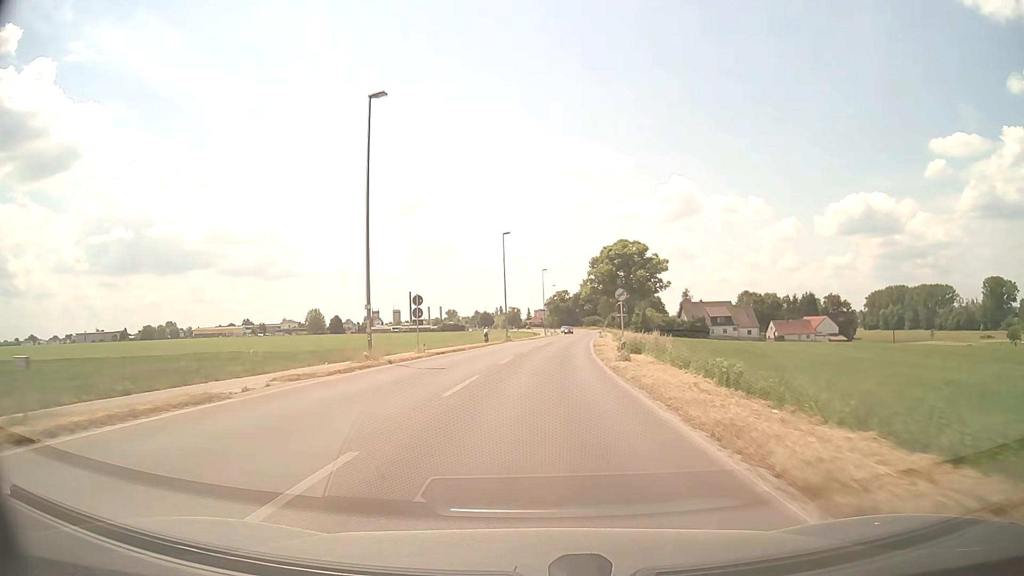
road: secondary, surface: asphalt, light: Day
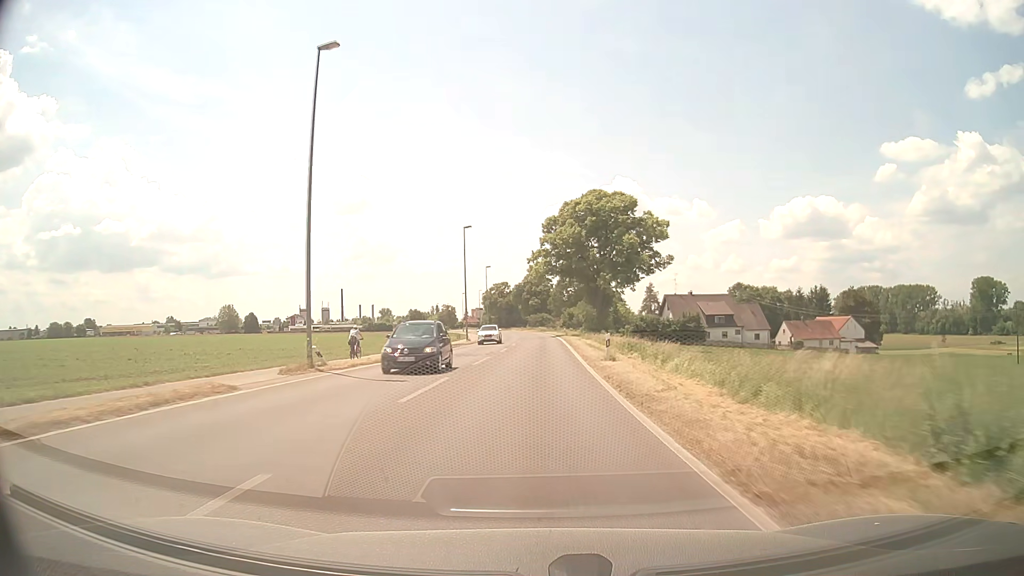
(+2.4, +50.1) m; +5°
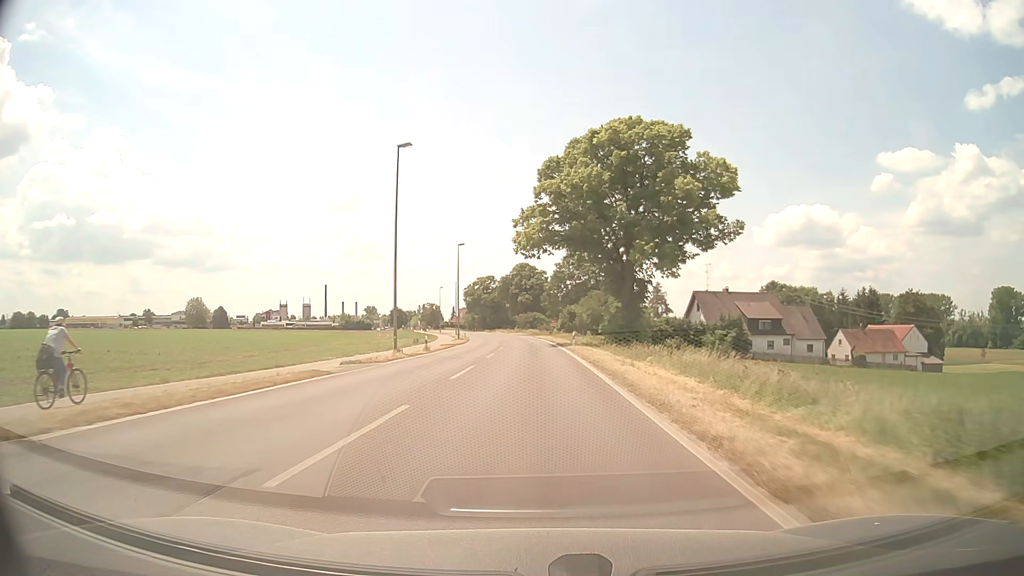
(+0.2, +31.0) m; +1°
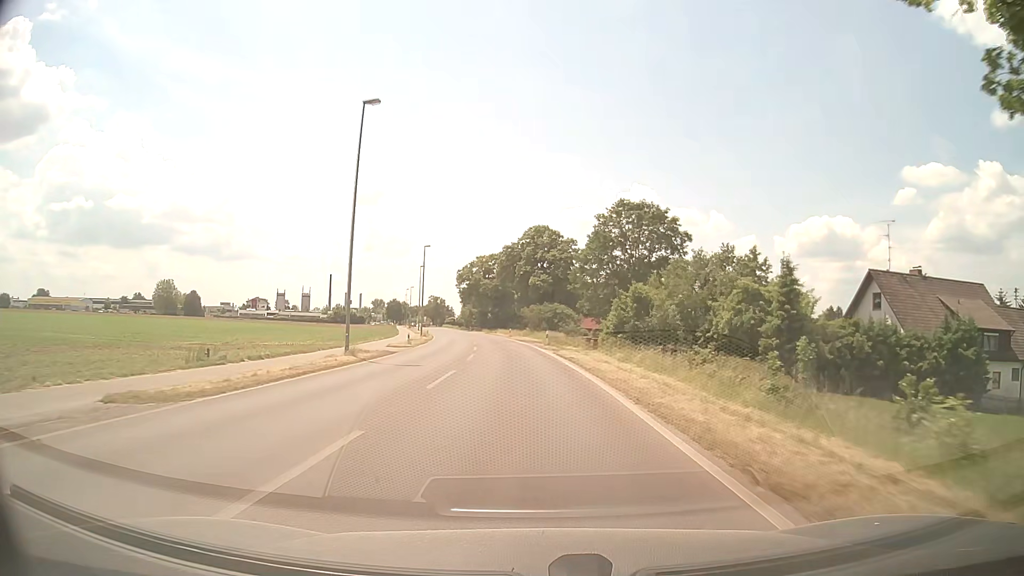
(-0.1, +52.2) m; -1°
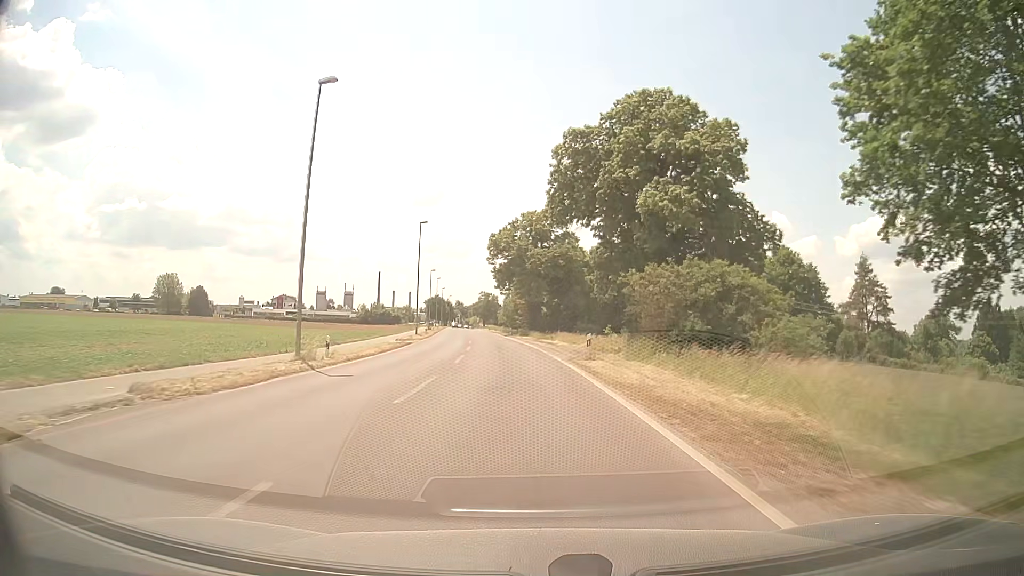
(-2.4, +52.4) m; -5°
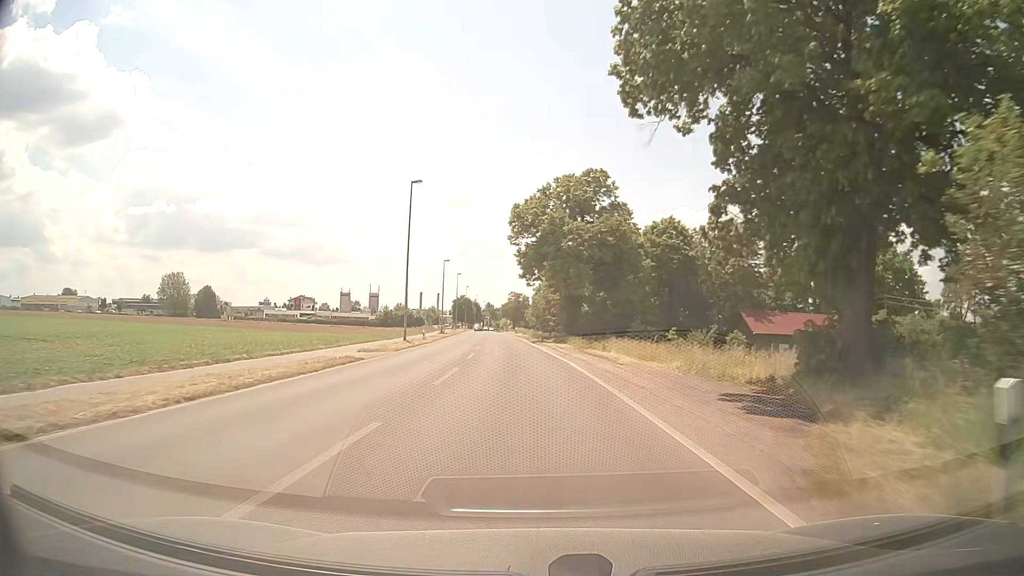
(-0.5, +20.8) m; -3°
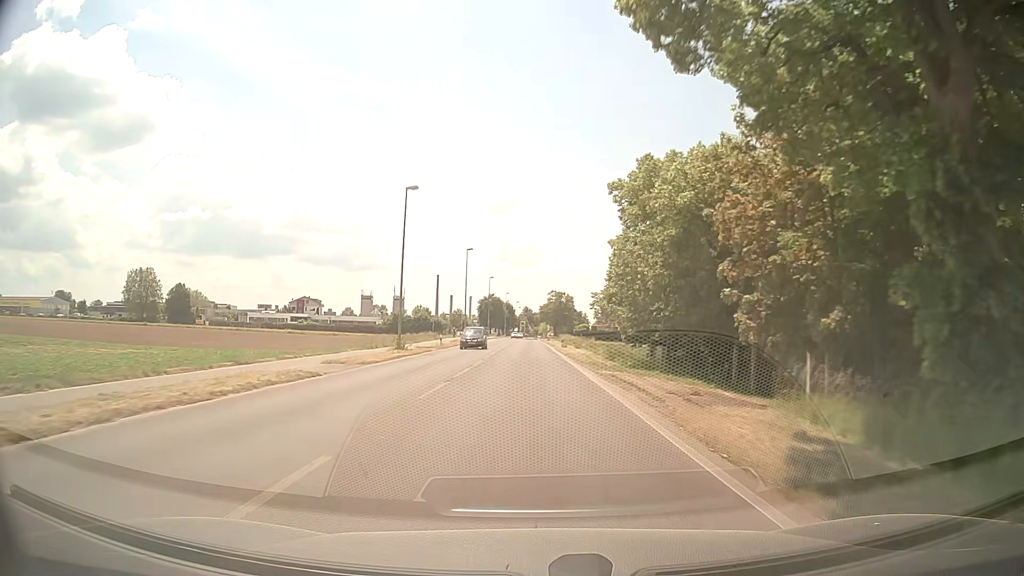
(-2.1, +51.4) m; -4°
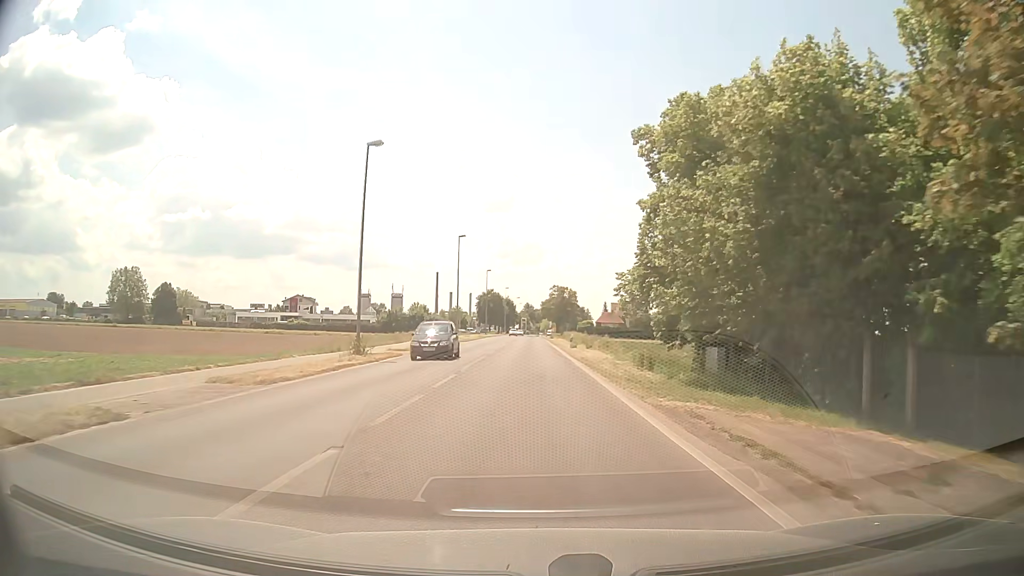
(0.0, +10.2) m; 0°
(0, +10) (0, +20) (0, +30) (0, +40) (0, +50) (0, +60) (0, +70) (-1, +80) (-1, +90) (-1, +100) m
